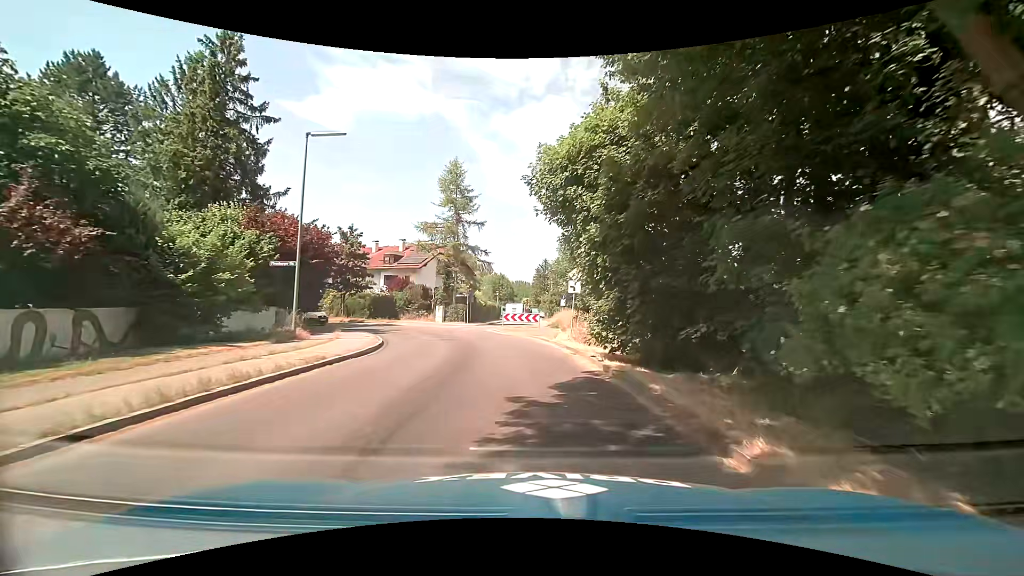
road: tertiary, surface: asphalt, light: Day
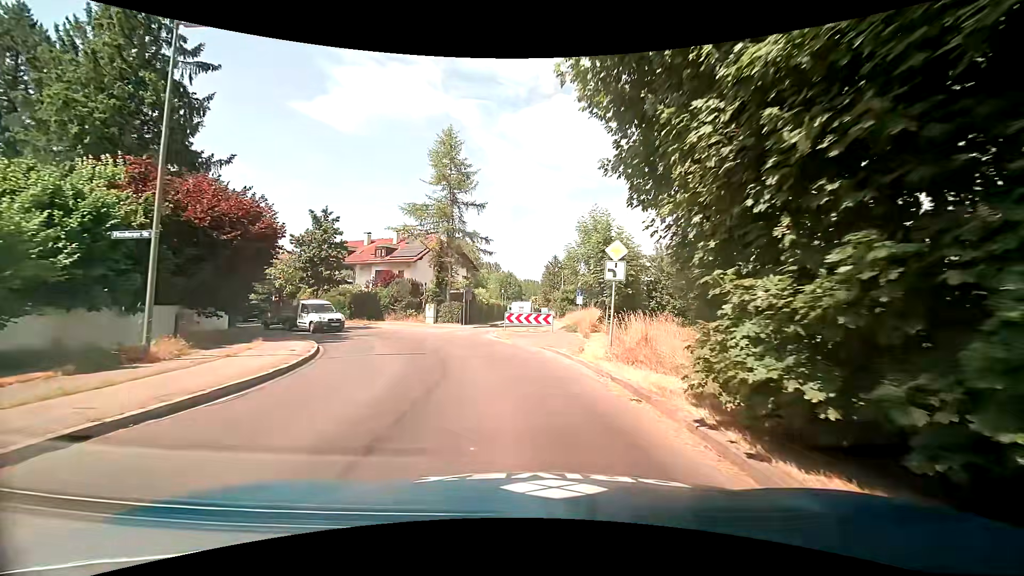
(0.0, +7.9) m; -2°
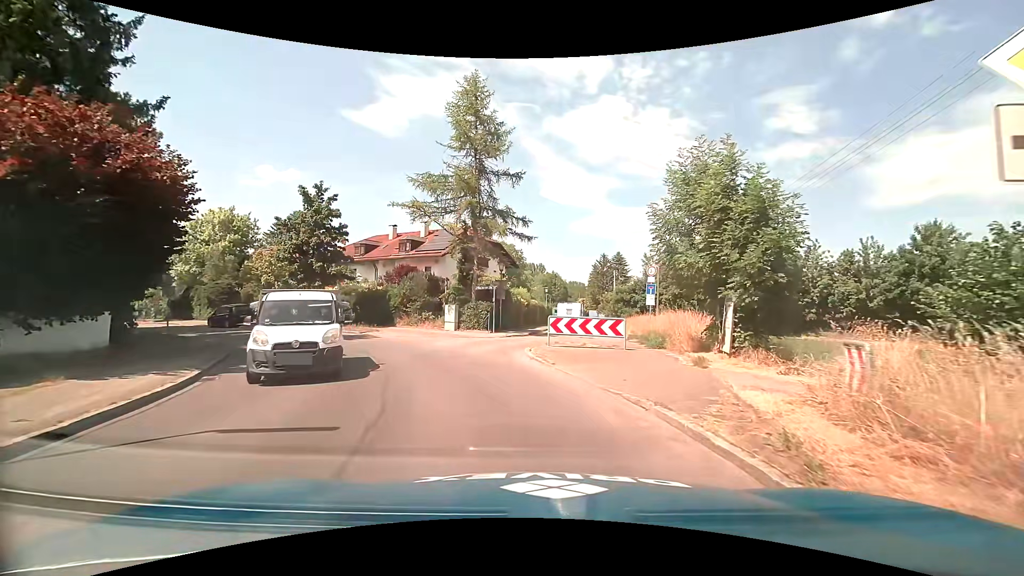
(0.0, +9.4) m; -3°
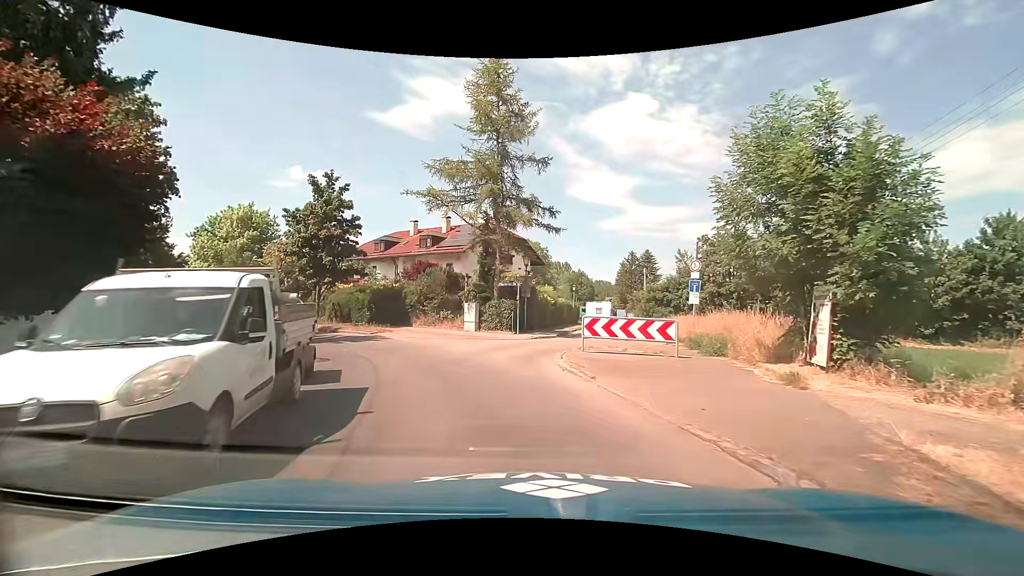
(-0.1, +2.7) m; -3°
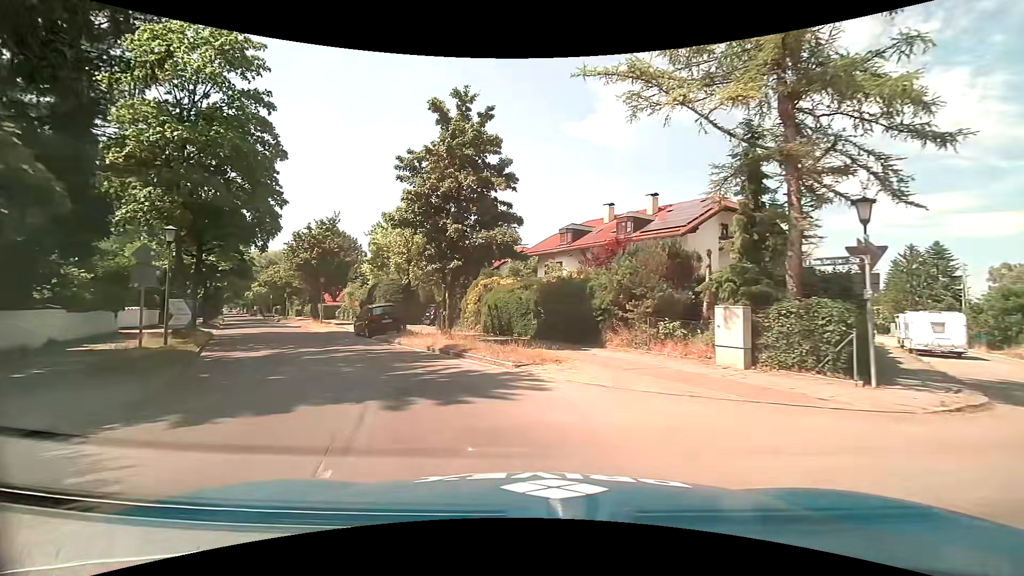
(-2.3, +13.4) m; -22°
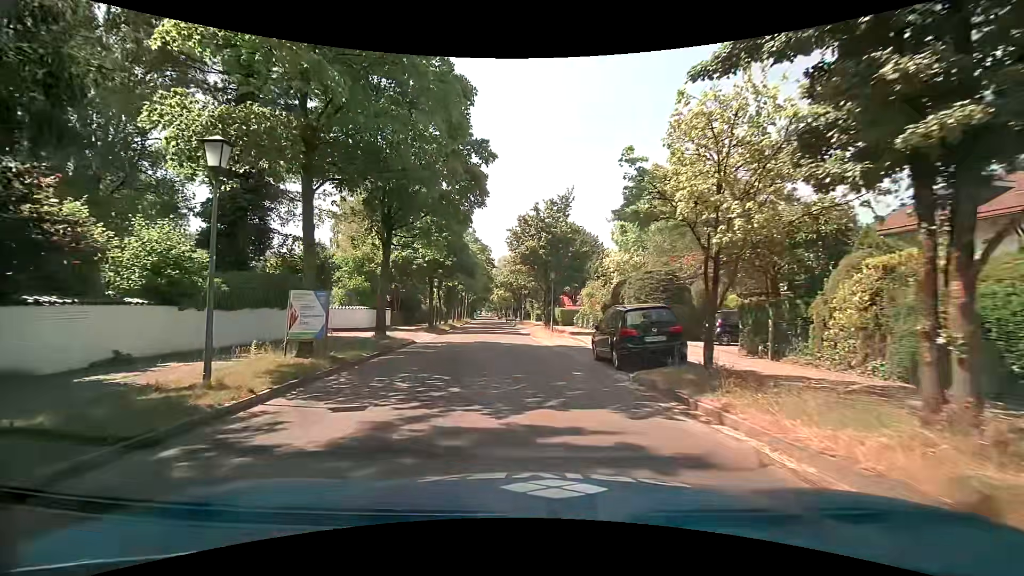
(-3.3, +12.3) m; -28°
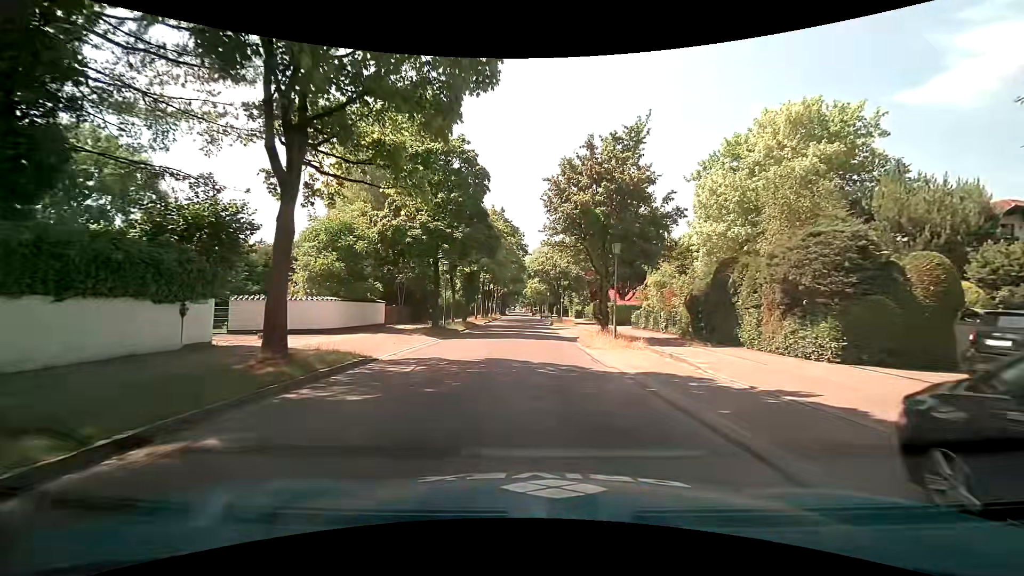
(-0.5, +11.7) m; -3°
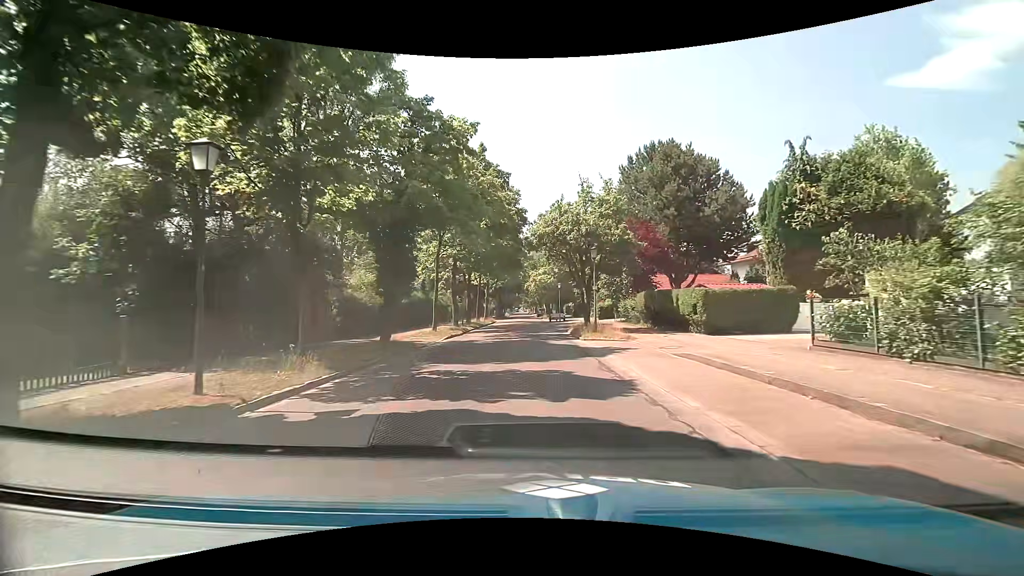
(-0.4, +23.4) m; -1°
